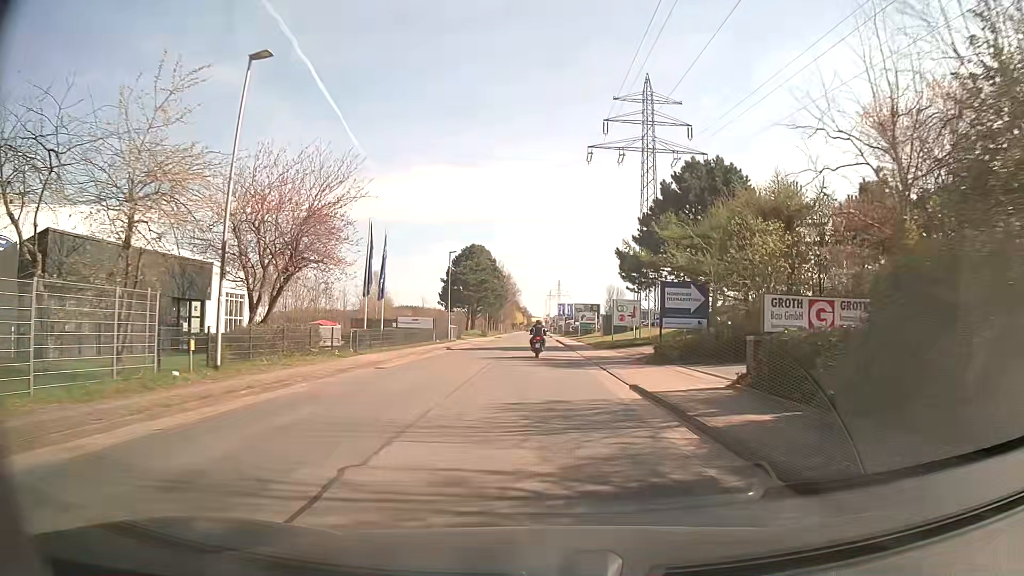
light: Day
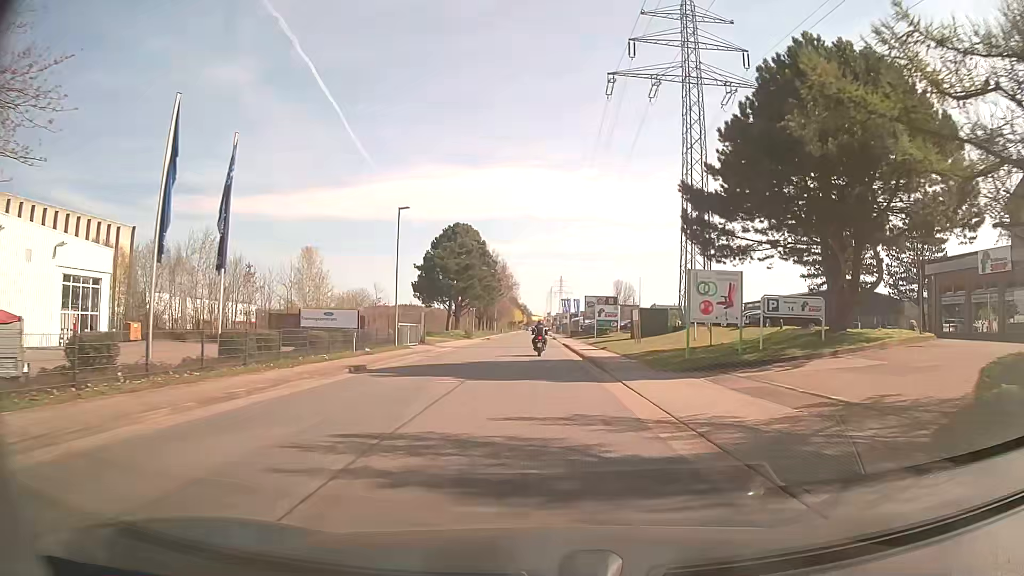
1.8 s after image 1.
(0.0, +21.5) m; 0°
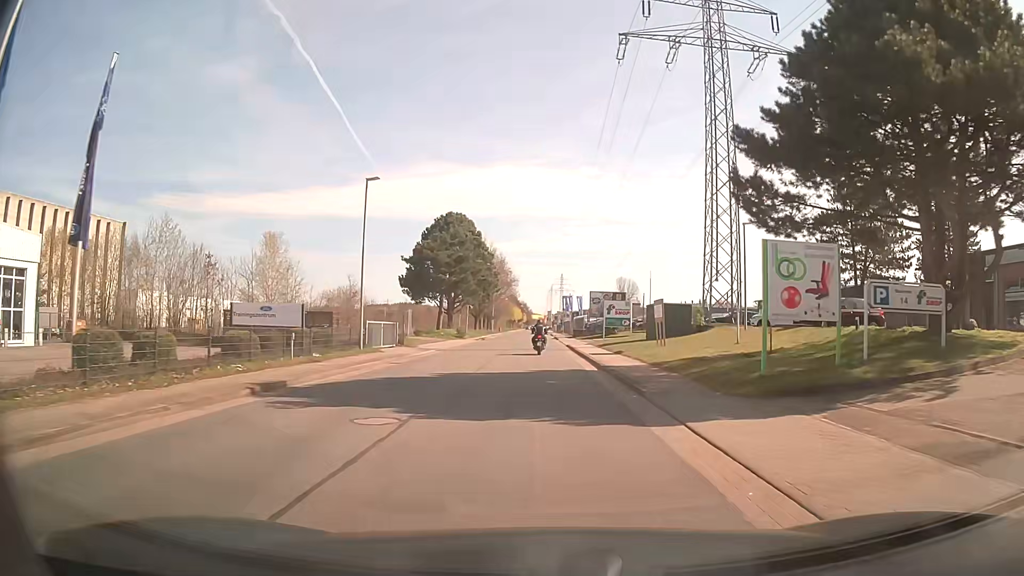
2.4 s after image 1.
(0.0, +7.3) m; 0°
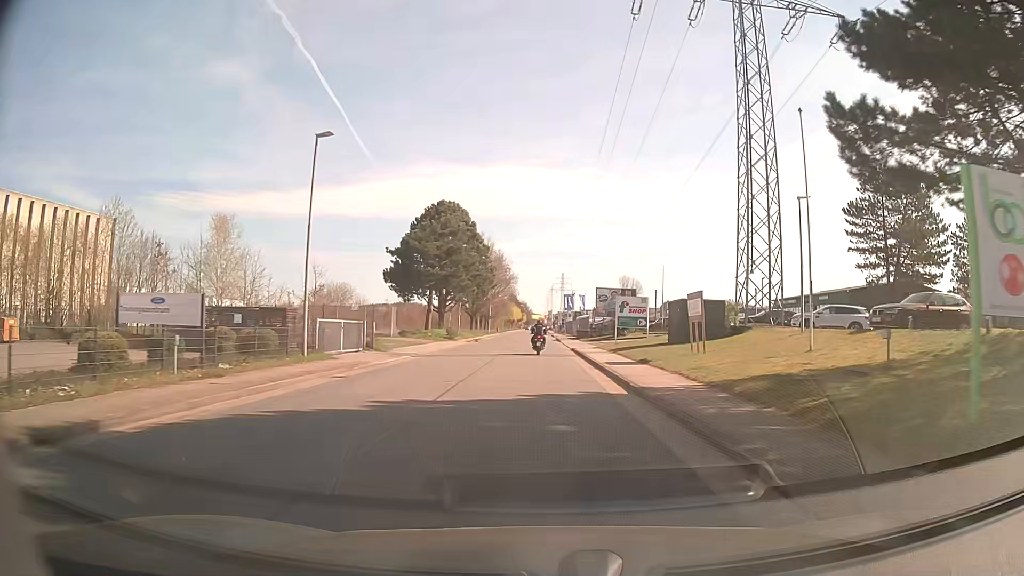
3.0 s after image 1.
(0.0, +7.3) m; 0°
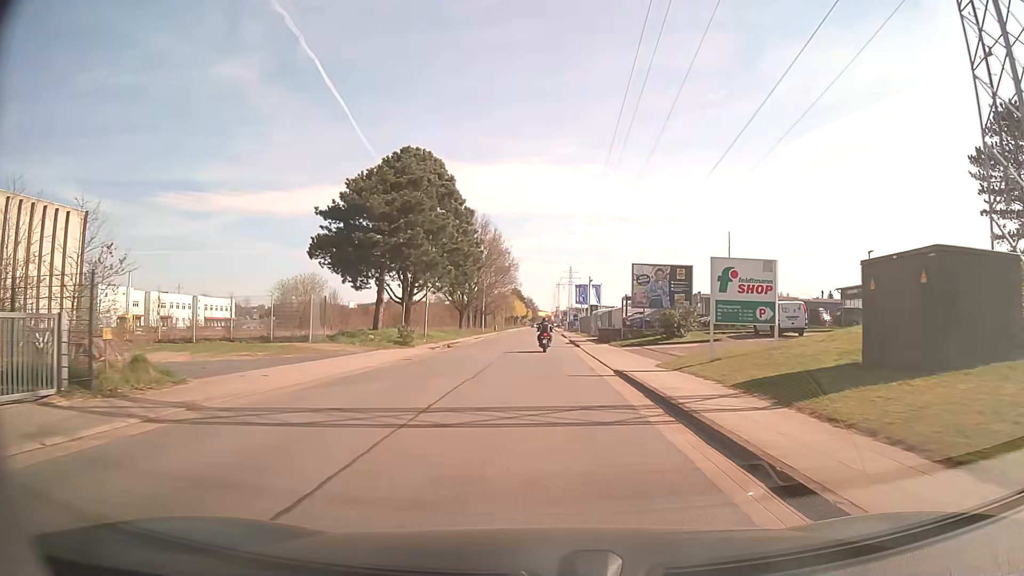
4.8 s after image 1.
(-0.1, +21.5) m; 0°
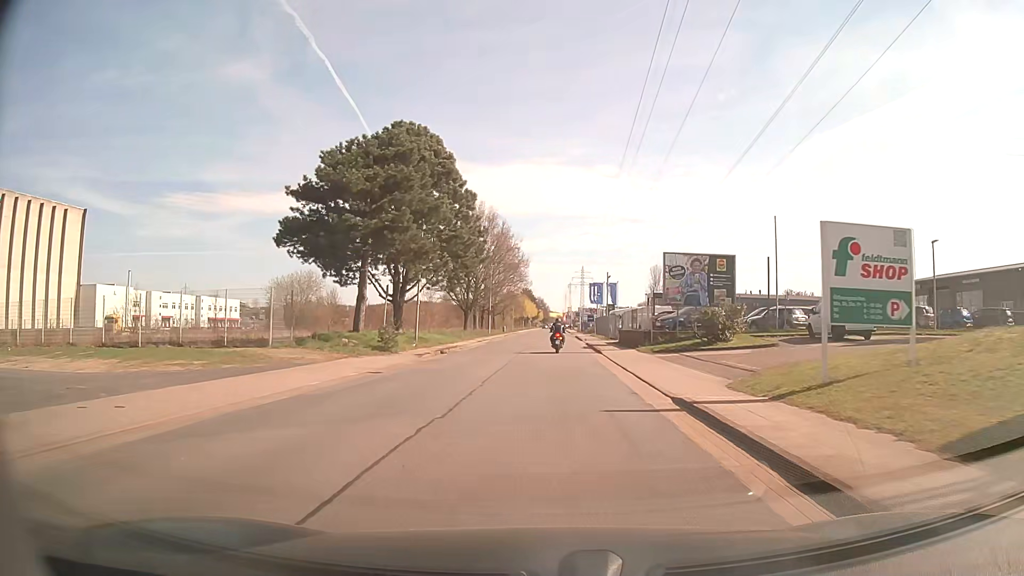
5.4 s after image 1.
(-0.1, +6.9) m; -2°
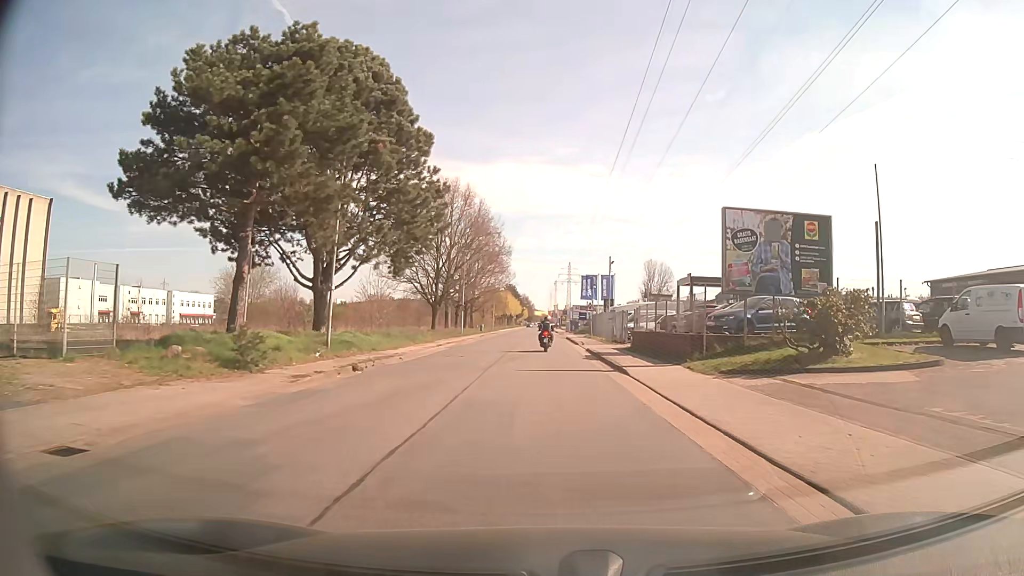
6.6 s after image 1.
(+0.1, +13.3) m; +1°
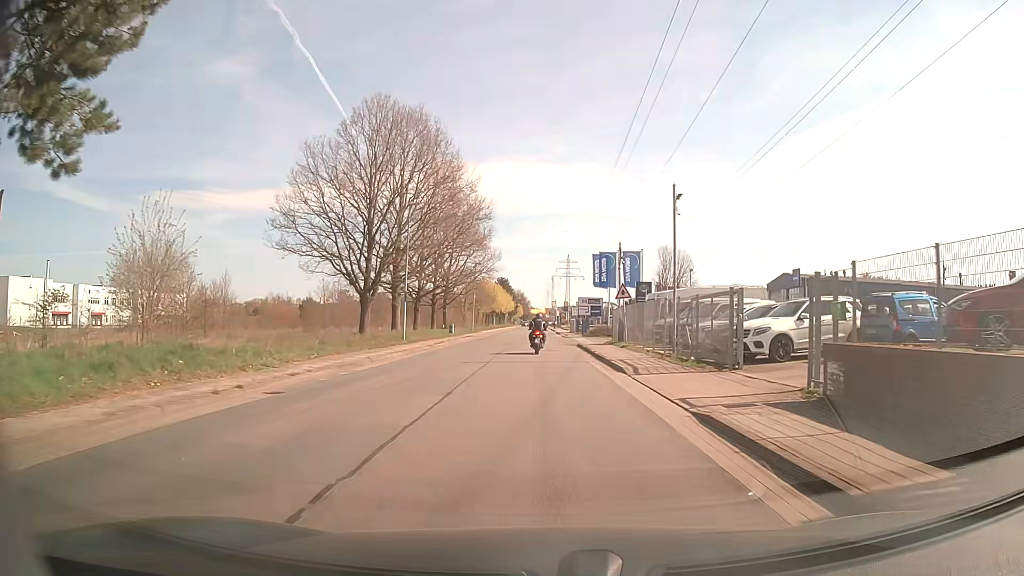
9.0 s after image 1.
(+0.3, +24.5) m; 0°
(0, +10) (0, +20) (0, +30) (0, +40) (+5, +48) (+15, +49) (+25, +49) (+35, +49) (+45, +49) (+55, +48) m
